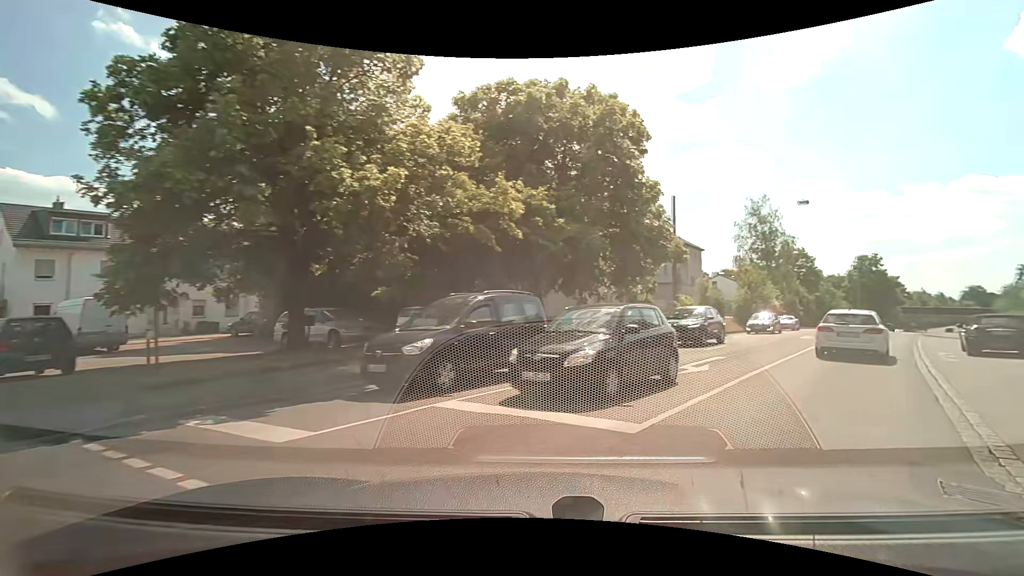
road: tertiary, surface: asphalt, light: Day
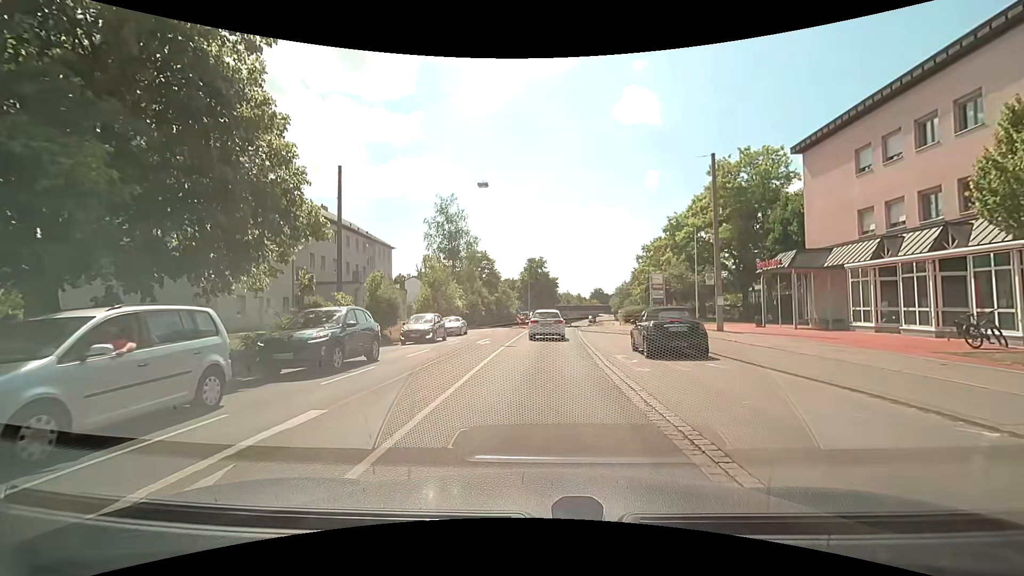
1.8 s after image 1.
(+2.8, +8.3) m; +31°
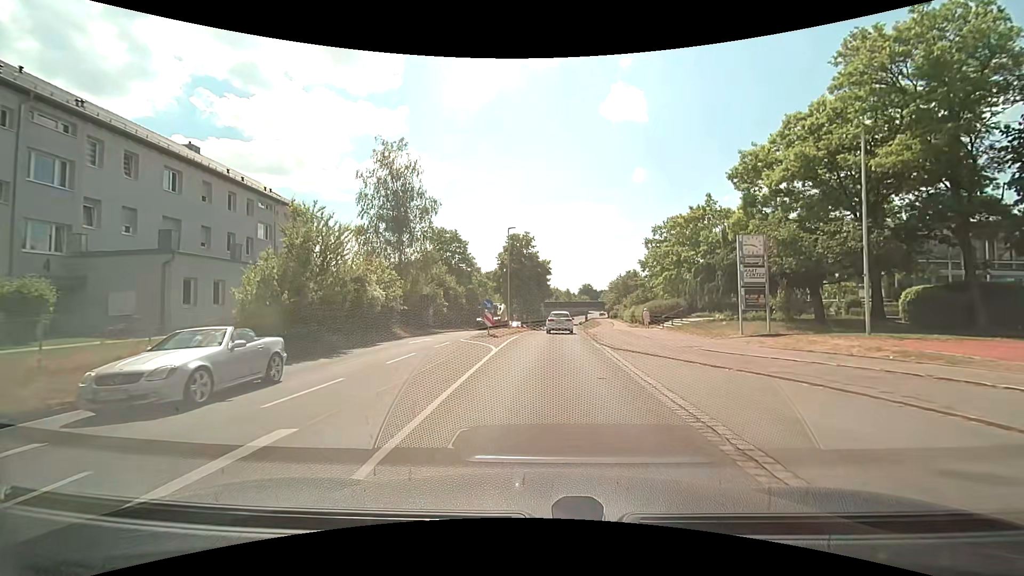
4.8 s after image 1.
(+0.1, +20.6) m; +2°
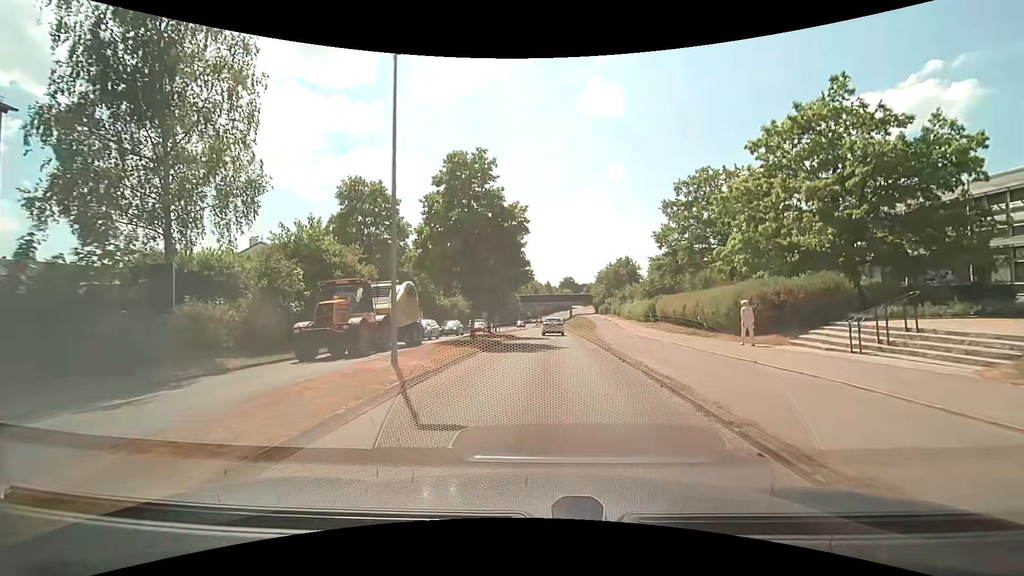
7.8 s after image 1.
(+0.7, +26.4) m; +2°
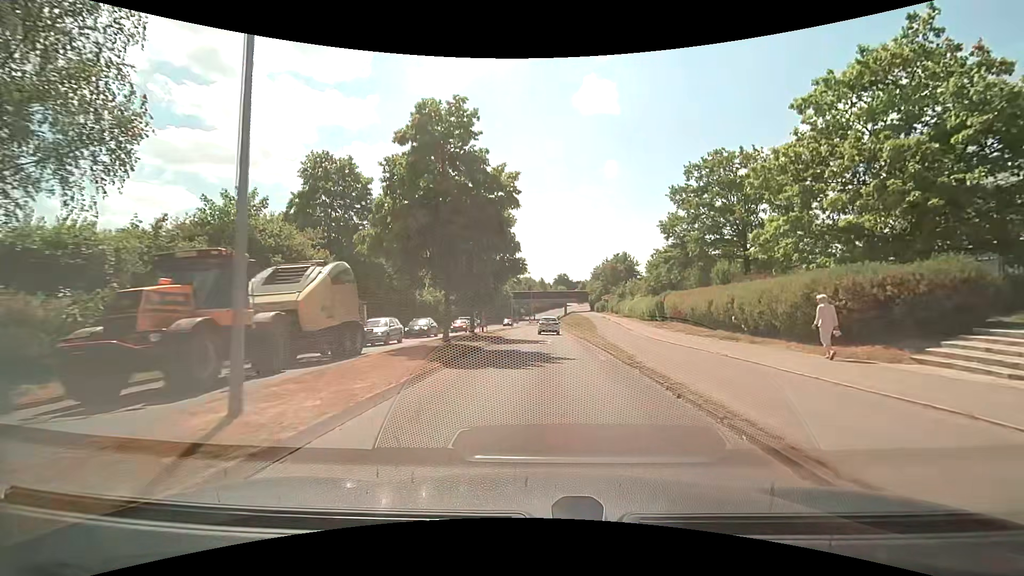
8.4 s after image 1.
(+0.1, +6.1) m; +1°
(0, +10) (0, +20) (+1, +30) (+1, +40) (+1, +50) (+1, +60) (+2, +70) (+2, +80) (+2, +90) (+2, +100) m
